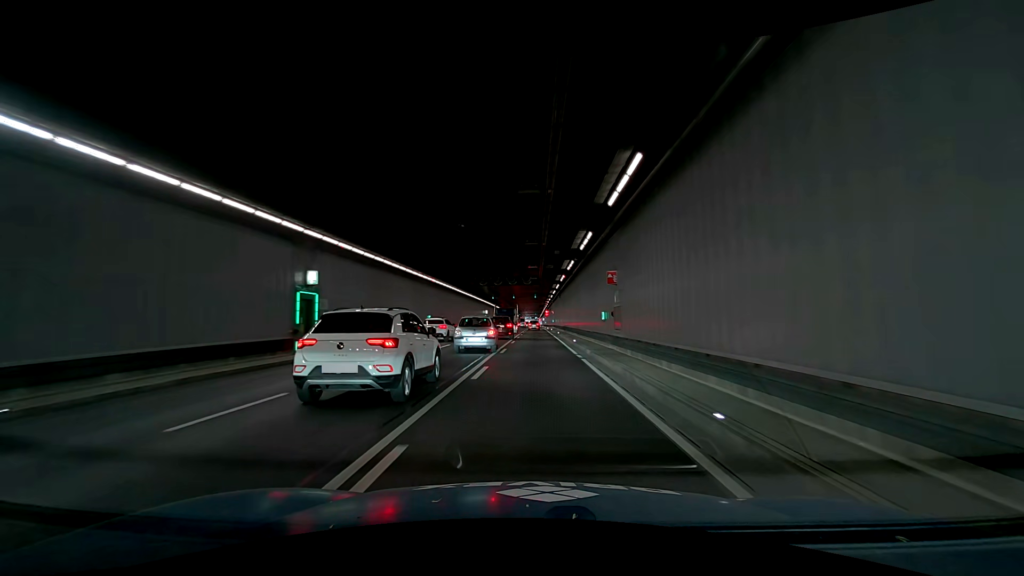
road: trunk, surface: asphalt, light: Day
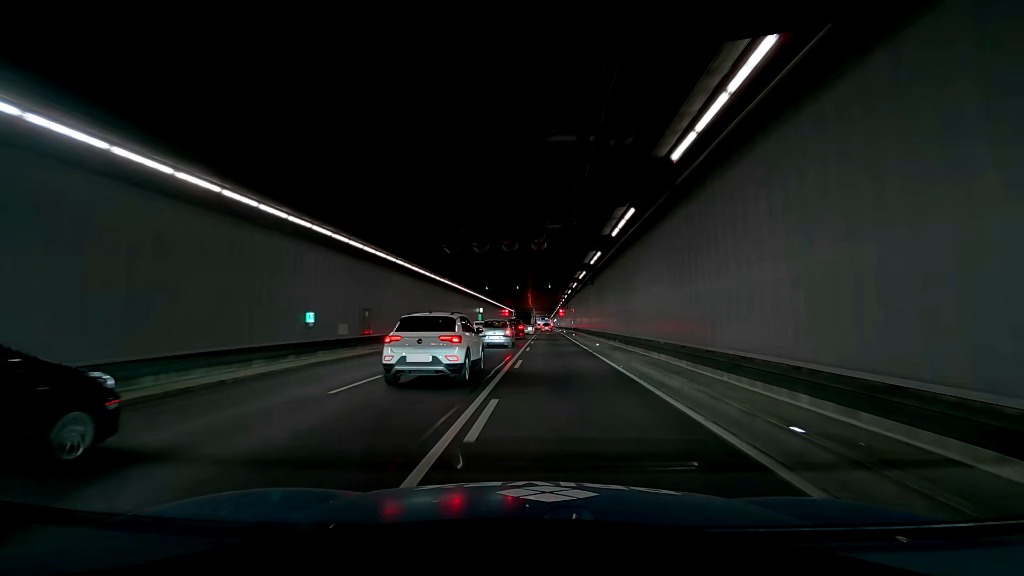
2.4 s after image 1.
(0.0, +23.9) m; 0°
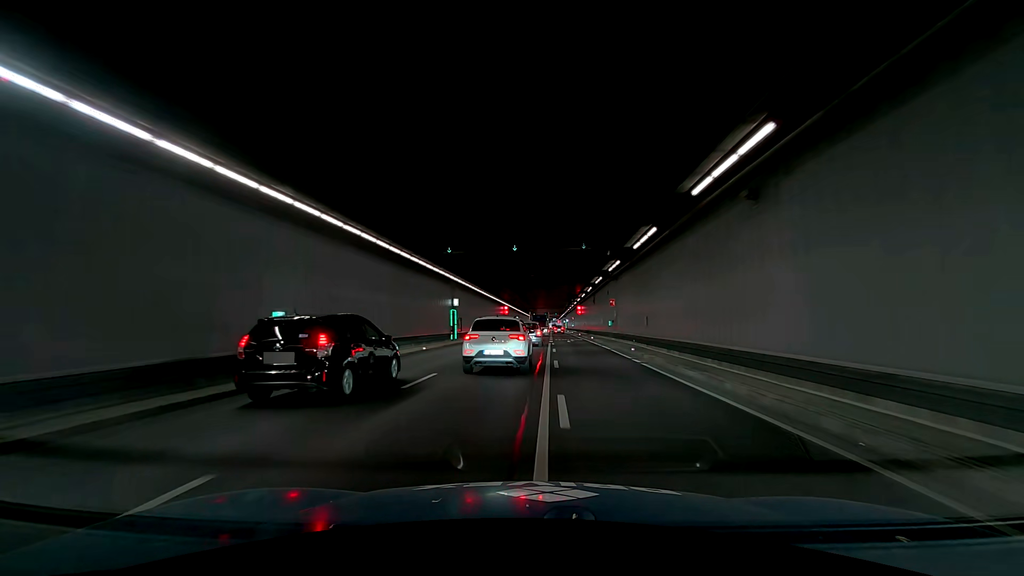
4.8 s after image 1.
(0.0, +26.5) m; 0°
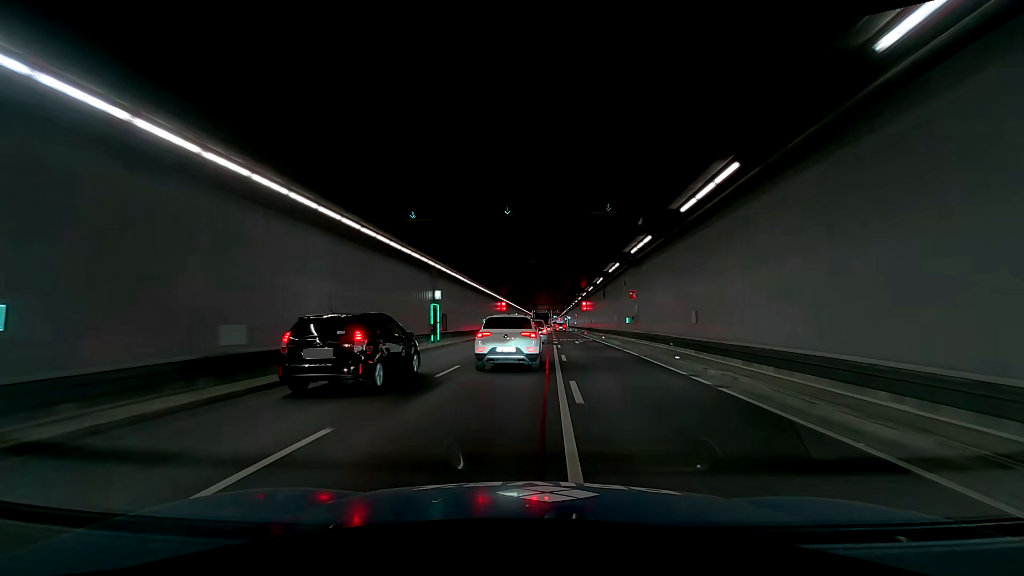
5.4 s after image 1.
(0.0, +7.3) m; 0°
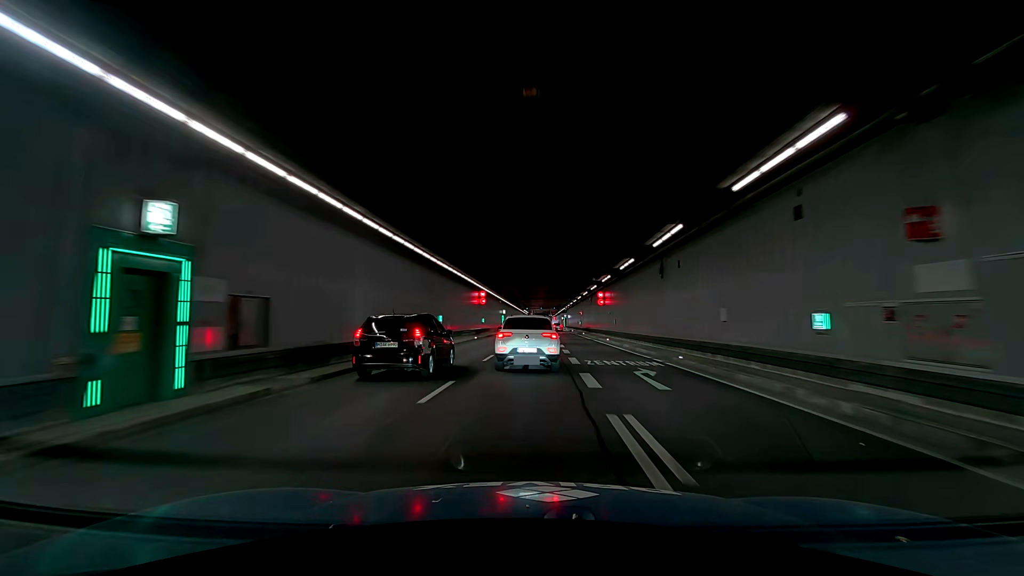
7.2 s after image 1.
(0.0, +22.1) m; 0°
